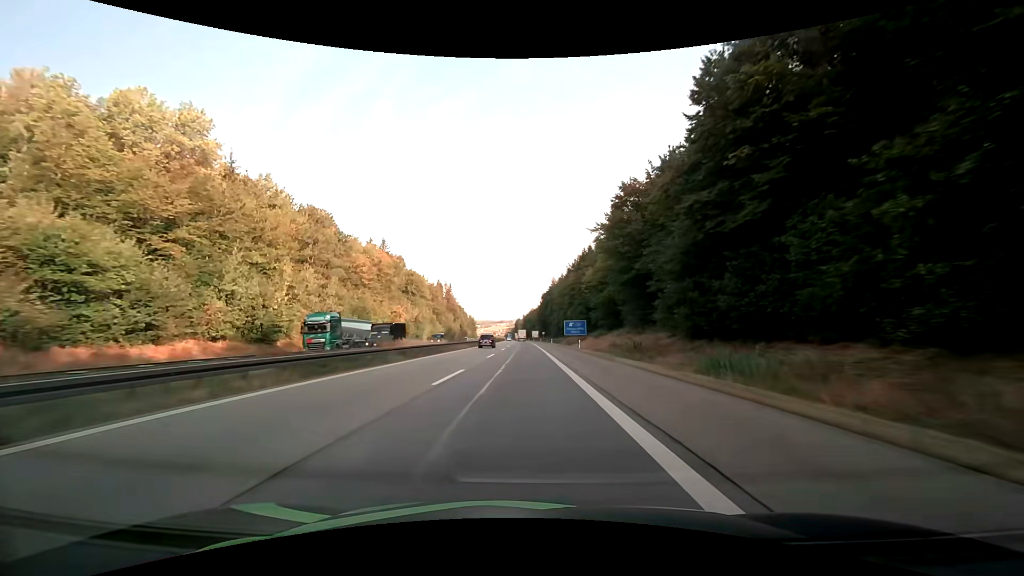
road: motorway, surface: asphalt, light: Day
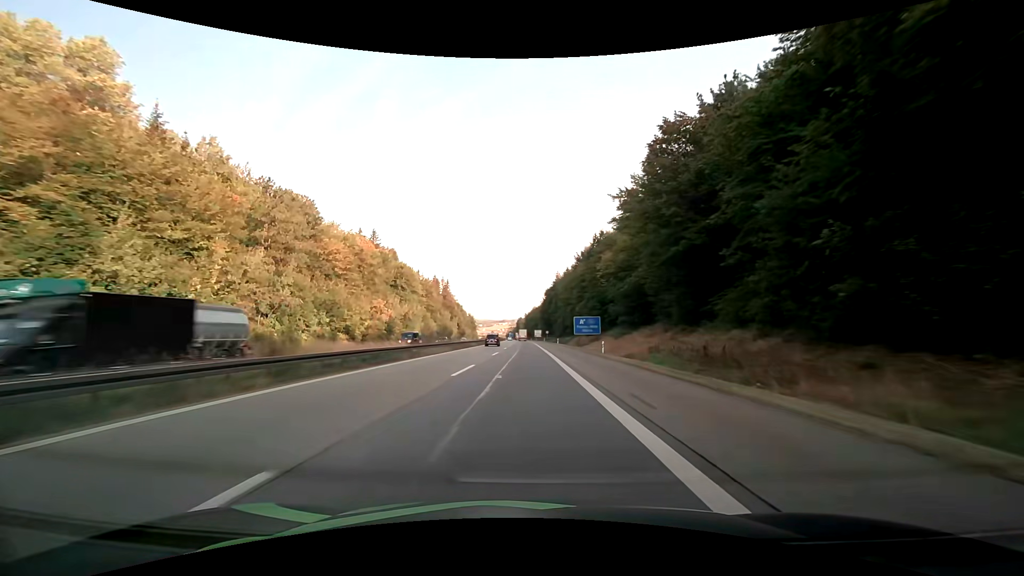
(-0.2, +14.8) m; -1°
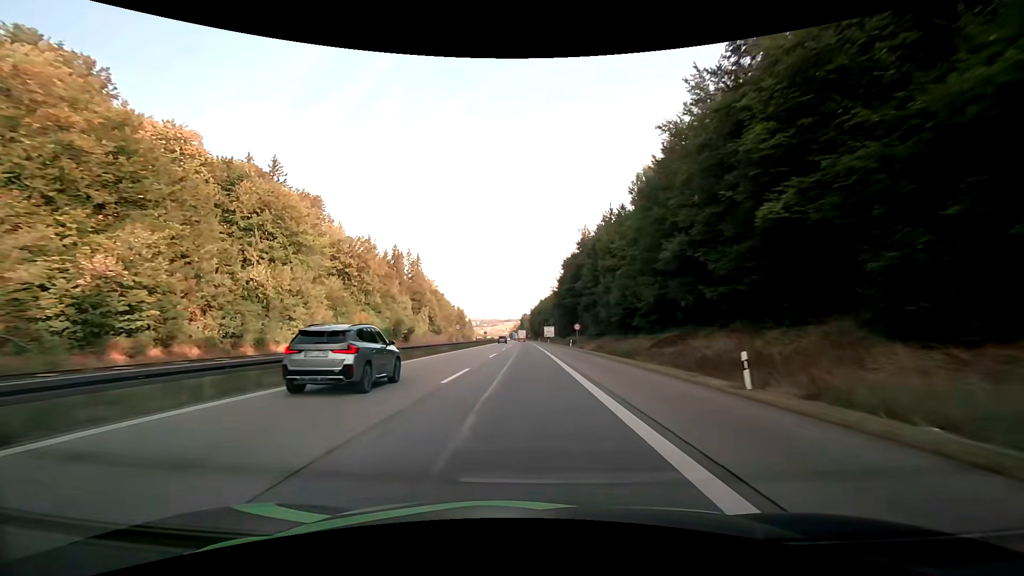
(-0.4, +73.3) m; -1°
(0, +10) (0, +20) (0, +30) (0, +40) (0, +50) (0, +60) (0, +70) (0, +80) (0, +90) (-1, +100) m
